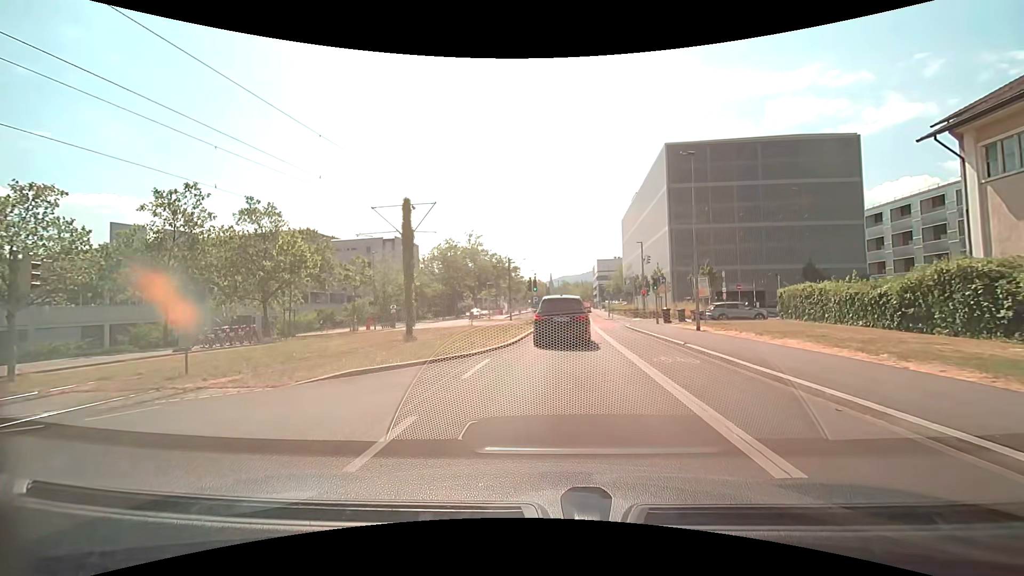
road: secondary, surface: asphalt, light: Day
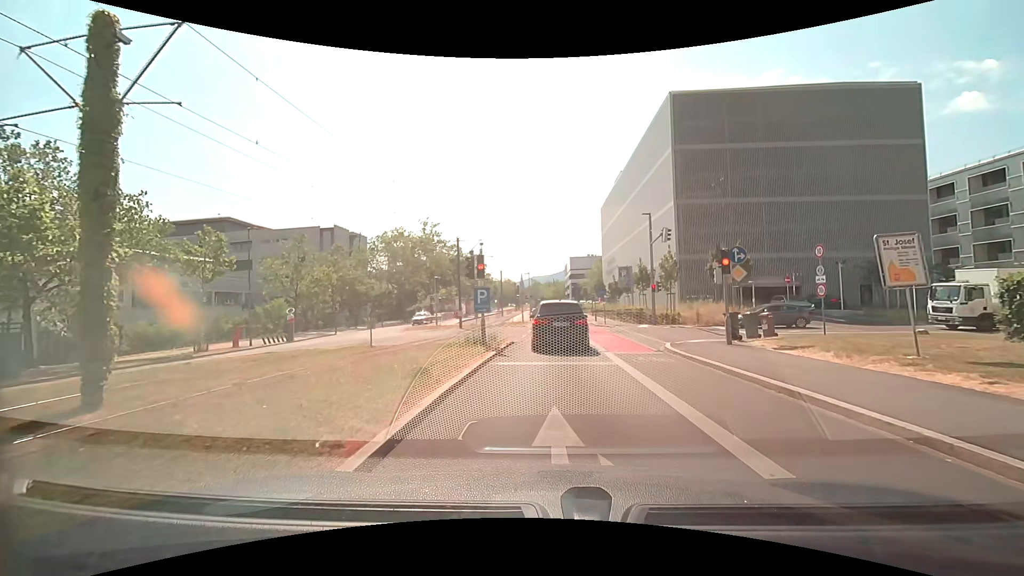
(+0.5, +17.1) m; +3°
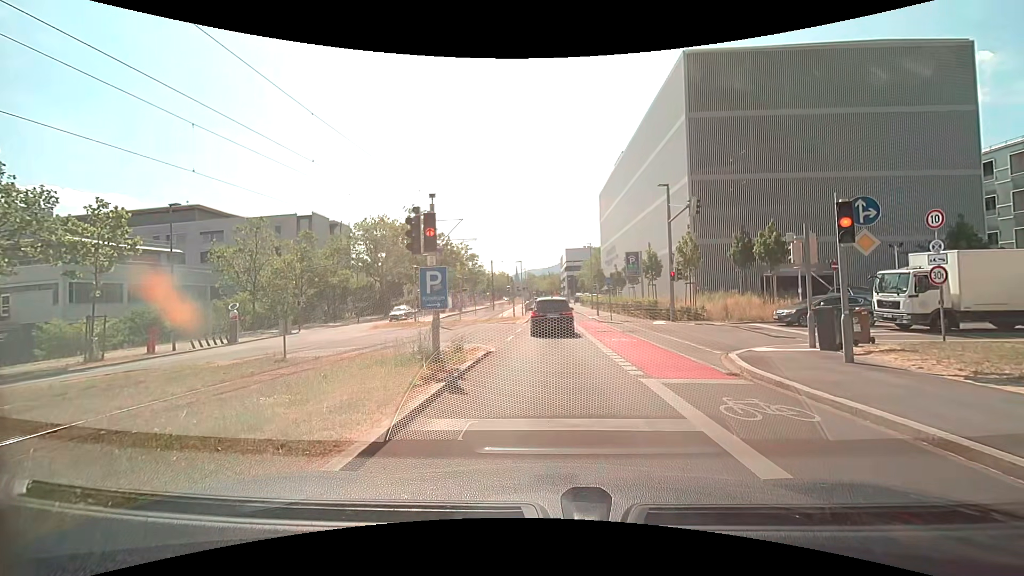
(+0.1, +6.2) m; 0°
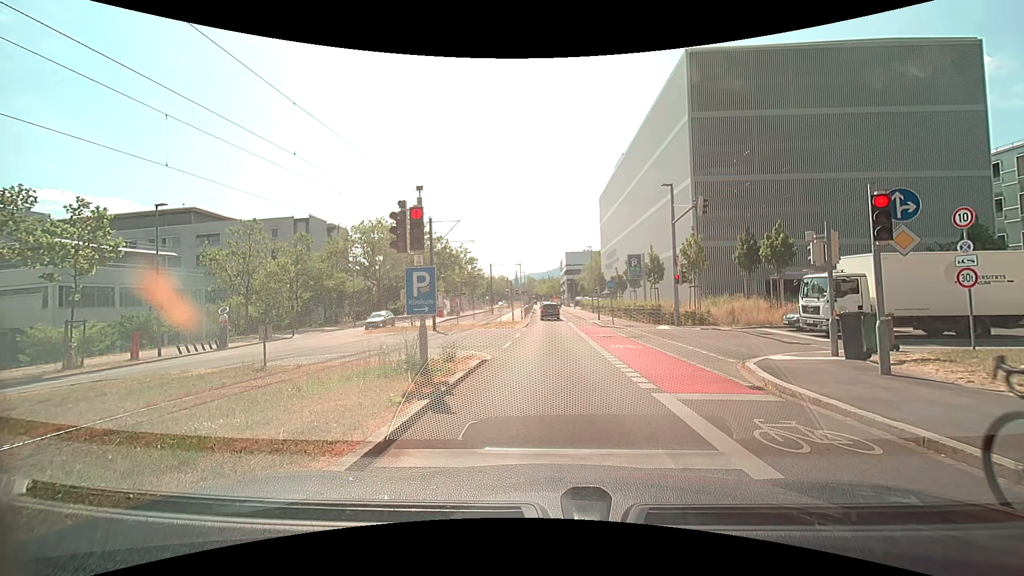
(0.0, +1.0) m; +2°
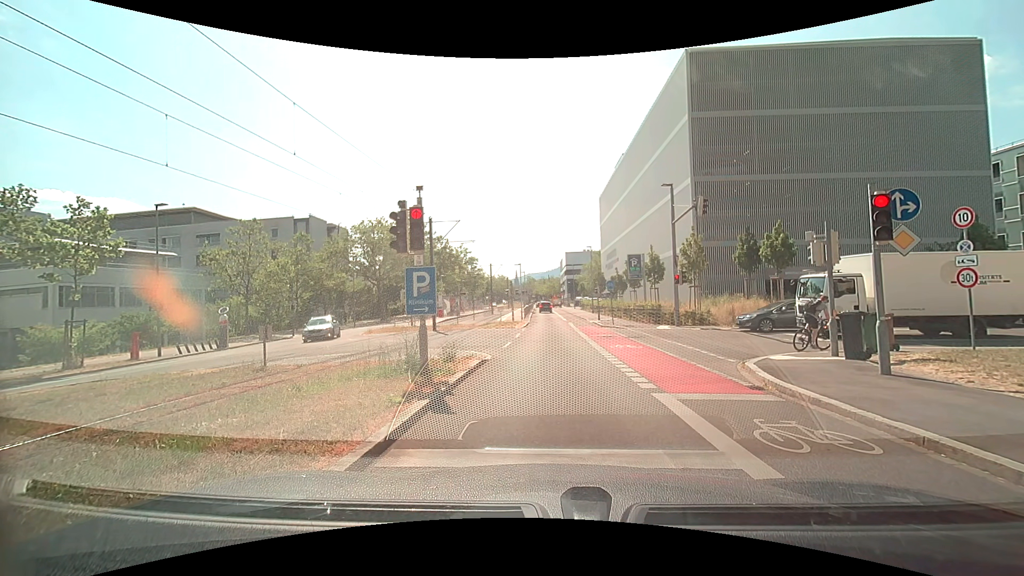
(0.0, 0.0) m; 0°
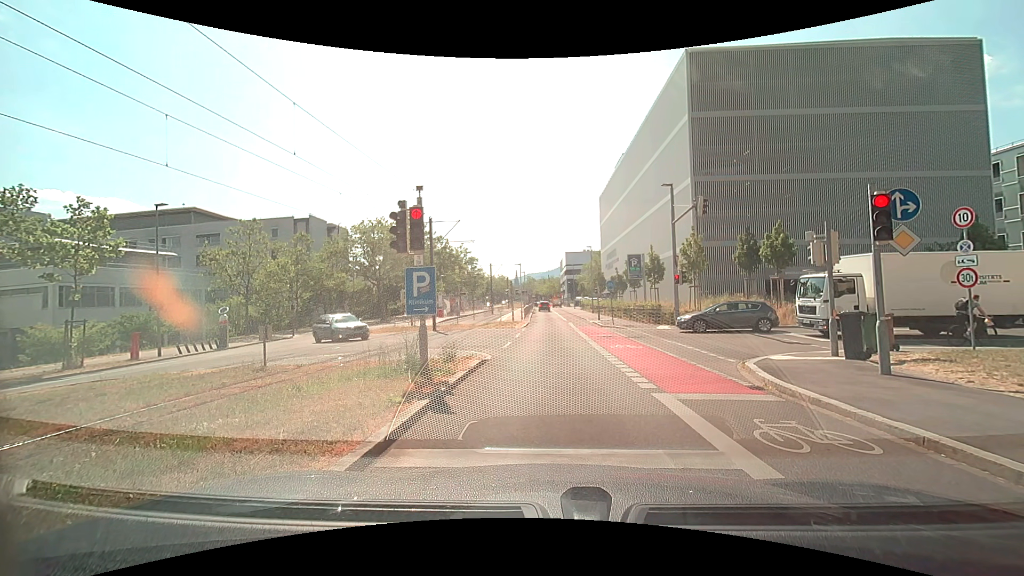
(0.0, 0.0) m; 0°
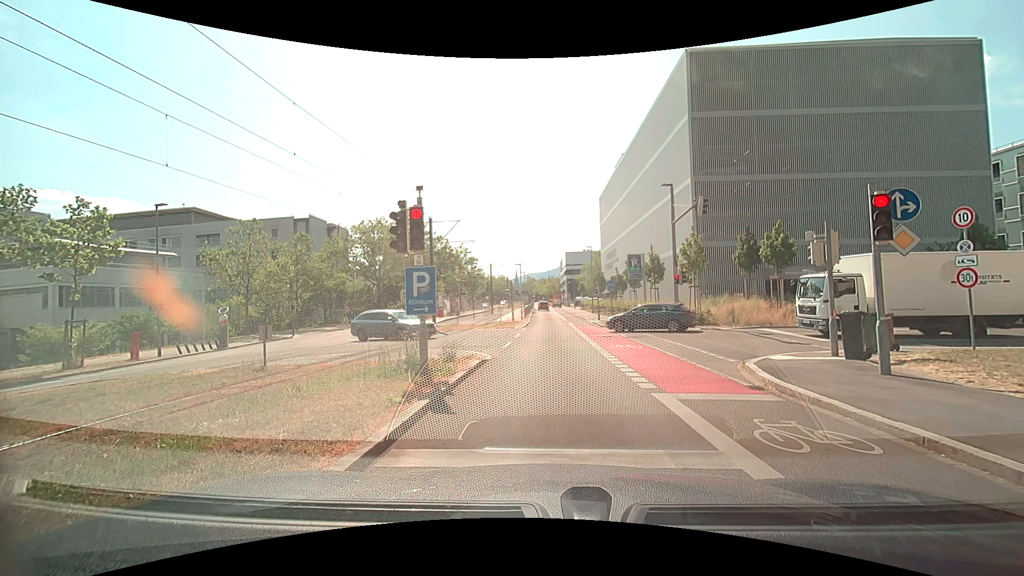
(0.0, 0.0) m; 0°
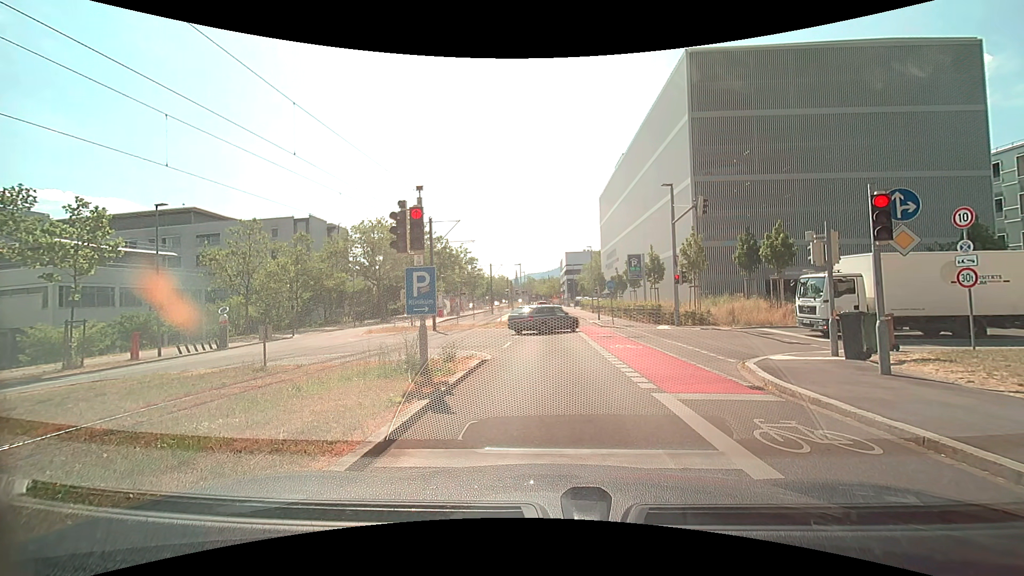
(0.0, 0.0) m; 0°
(0, +10) (0, +20) (0, +30) (-1, +40) (-1, +50) (-1, +60) (-1, +70) (-2, +80) (-2, +90) (-2, +100) m
